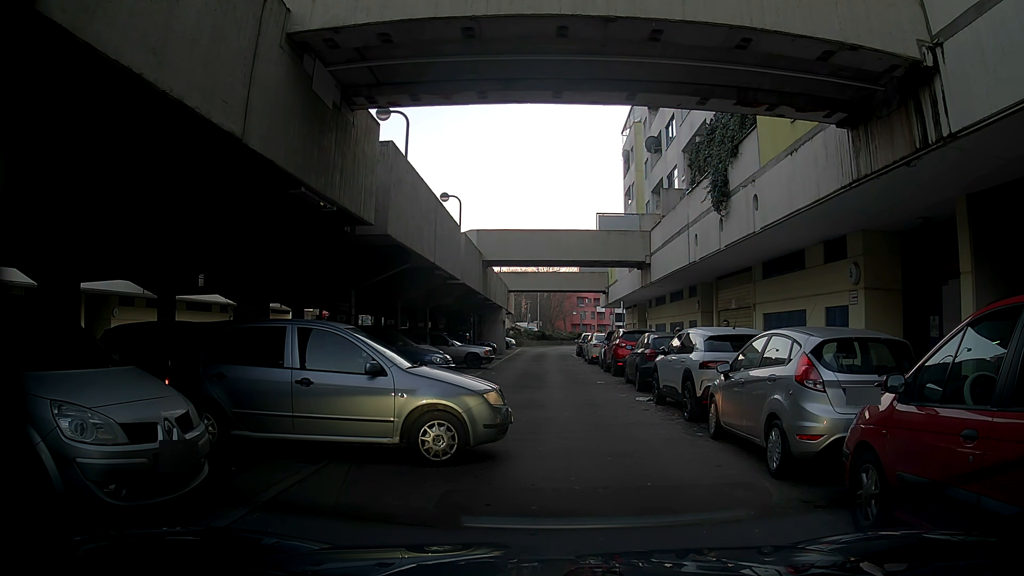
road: residential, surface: asphalt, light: Day
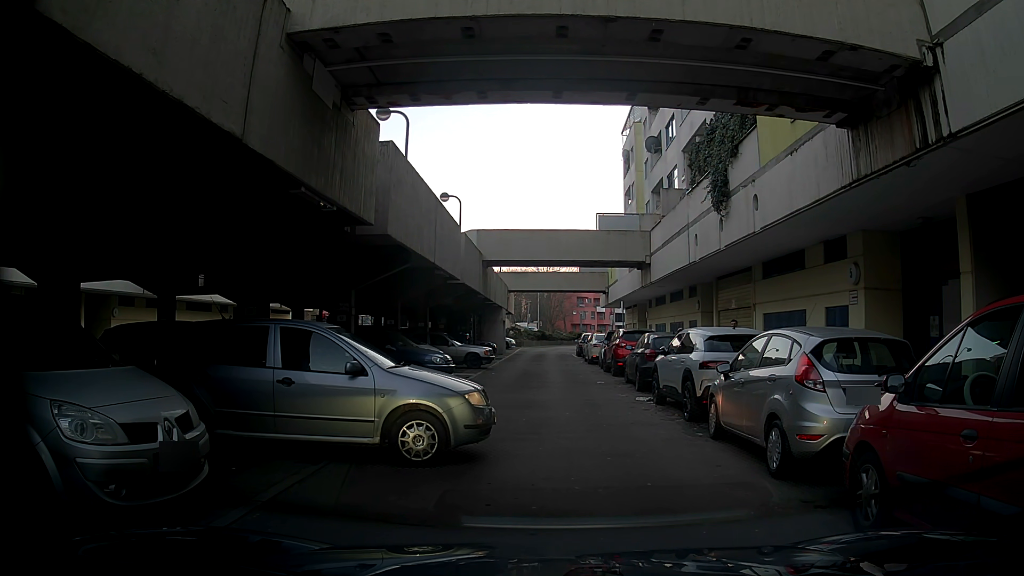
(0.0, 0.0) m; 0°
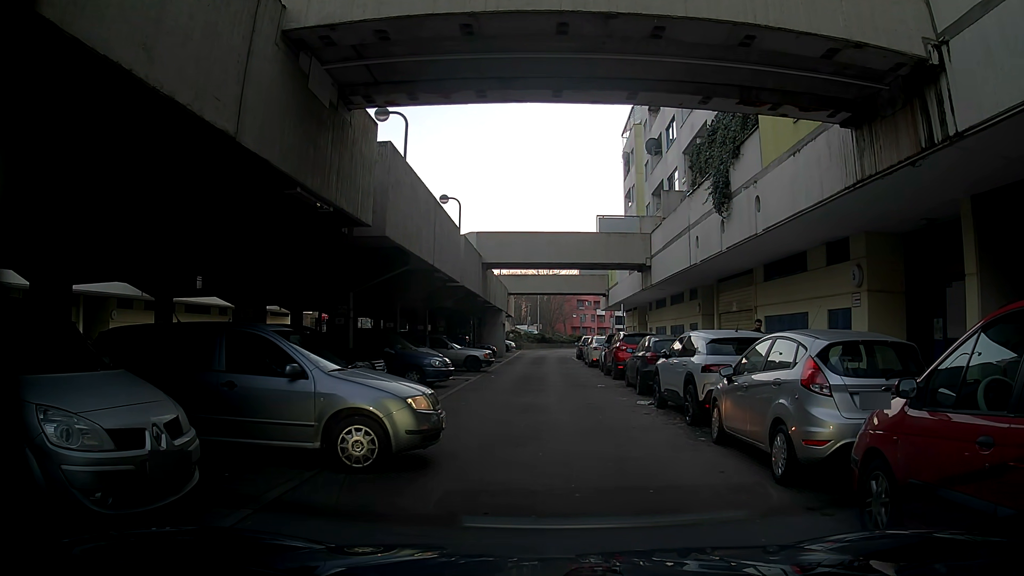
(0.0, +0.1) m; 0°
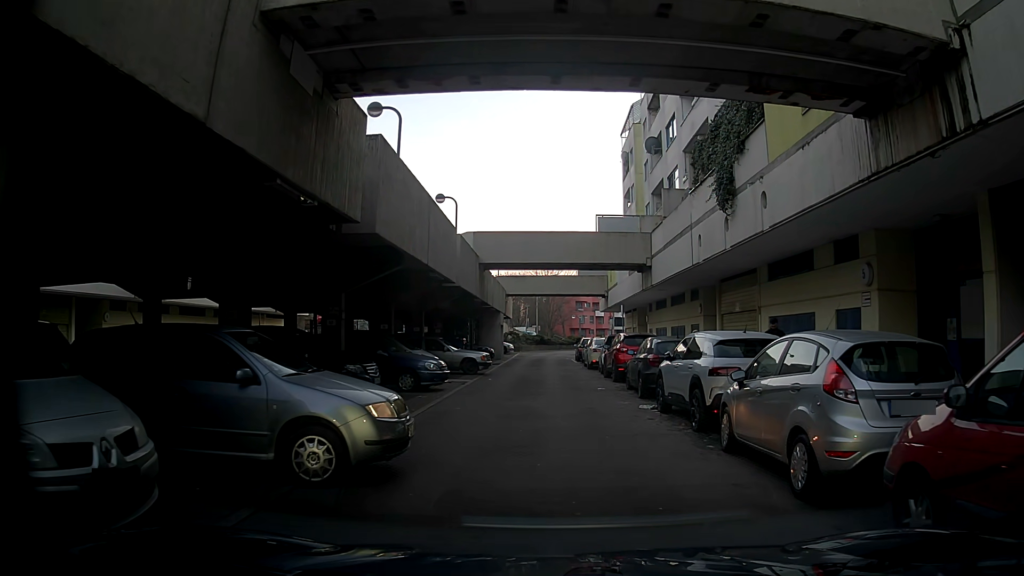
(0.0, +0.6) m; -1°
